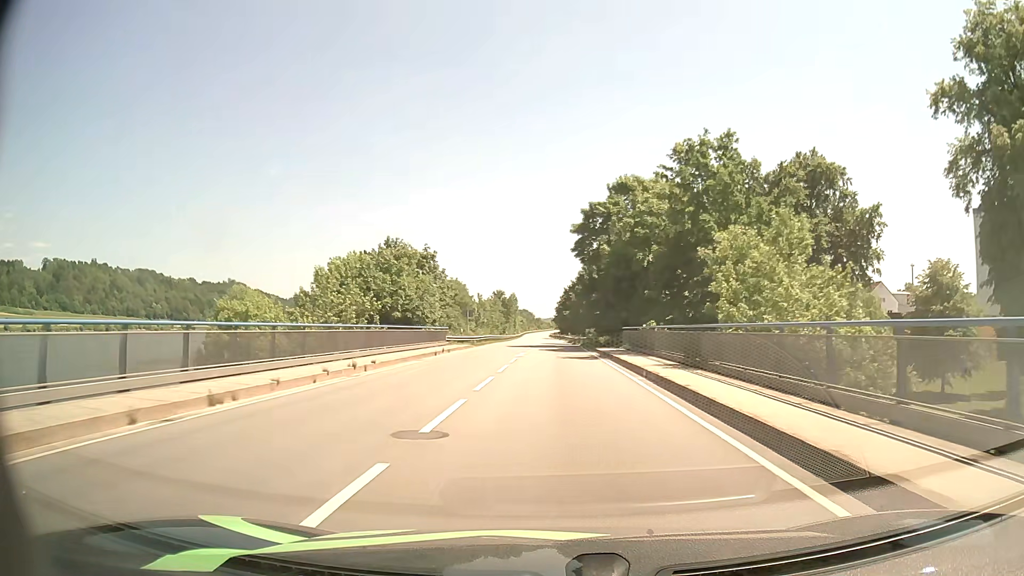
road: primary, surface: asphalt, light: Day
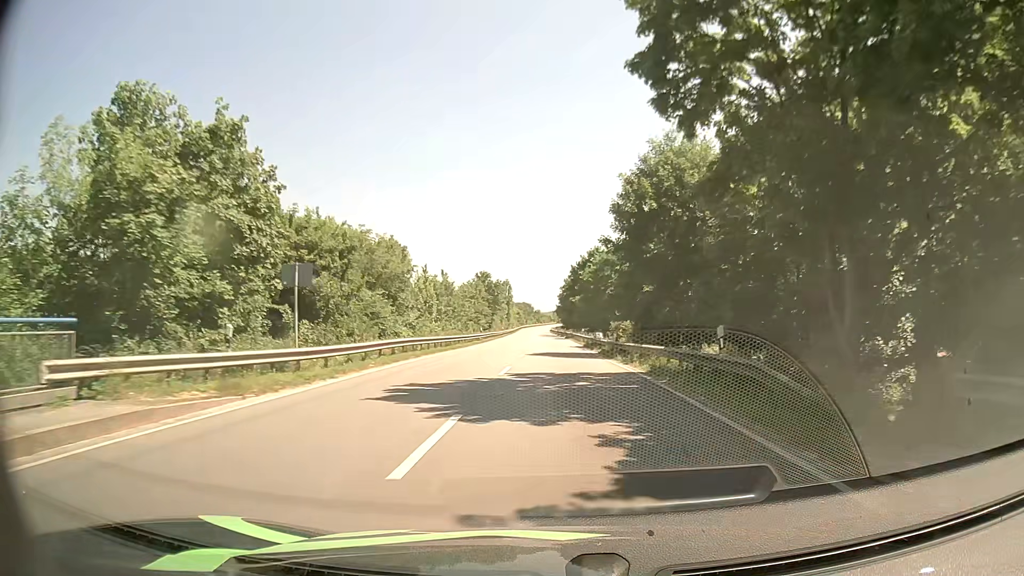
(0.0, +39.4) m; 0°
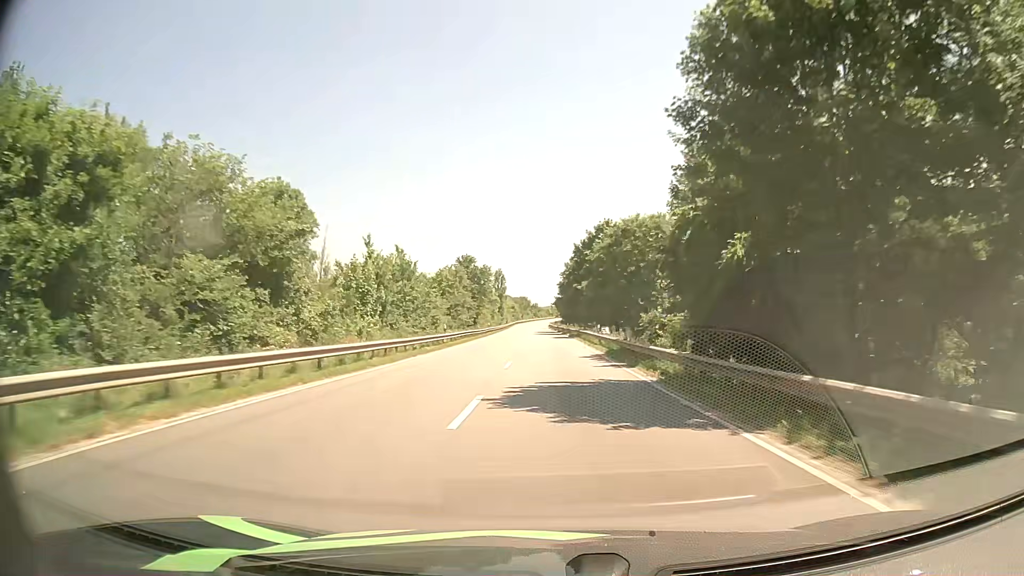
(-0.1, +21.1) m; 0°
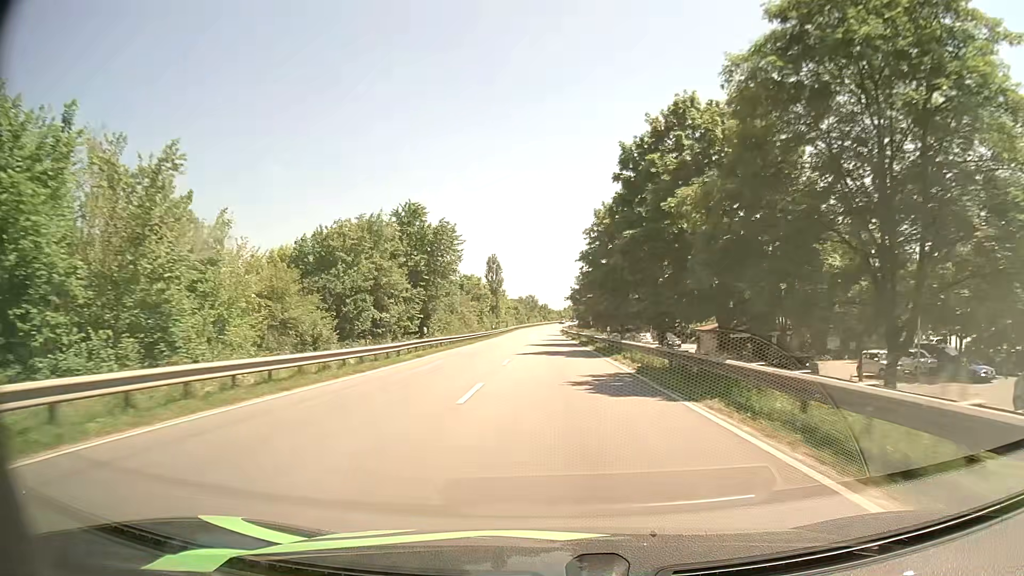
(-0.2, +45.5) m; -1°
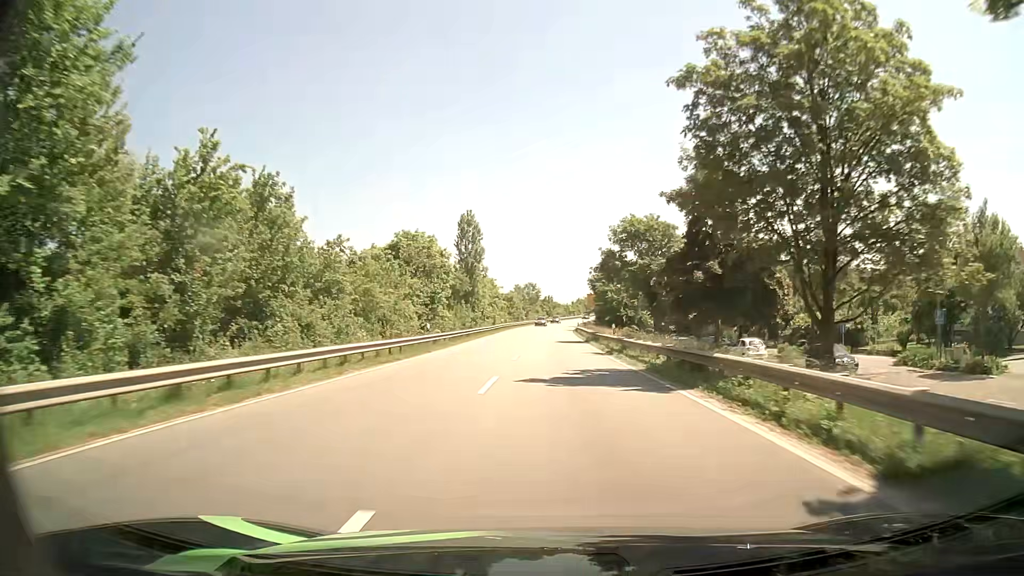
(-0.3, +46.9) m; 0°
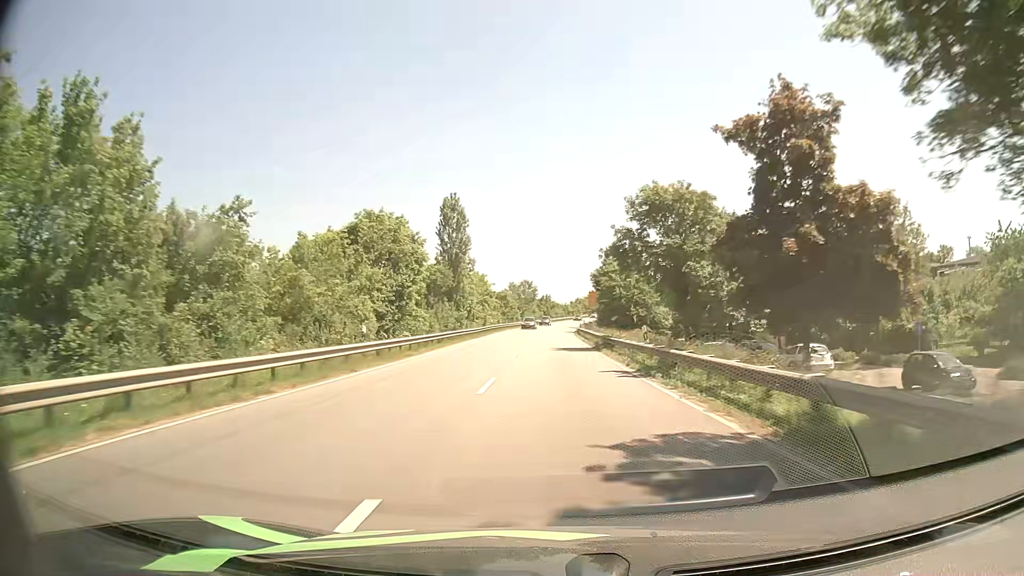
(0.0, +11.5) m; 0°
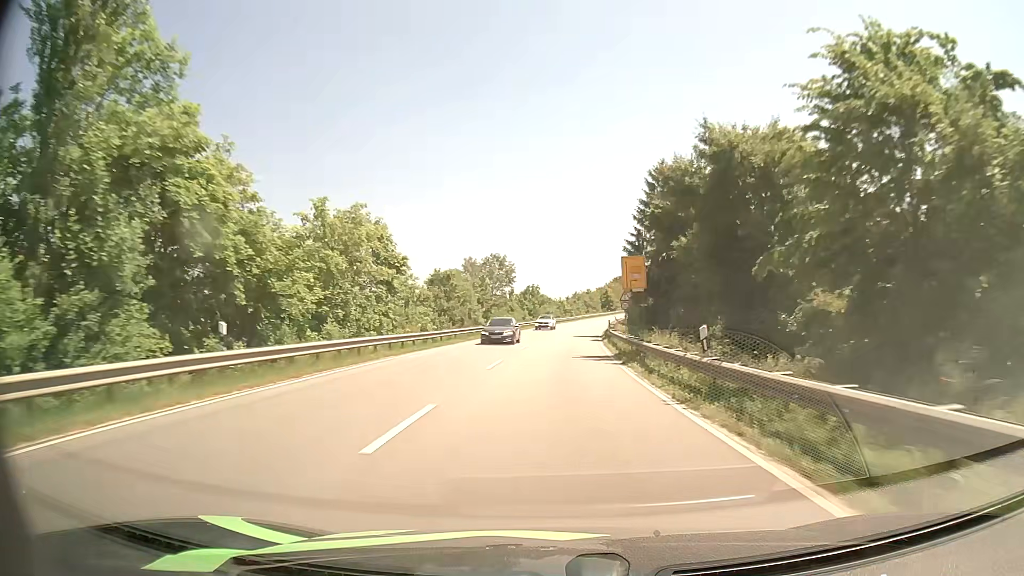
(+0.7, +58.2) m; +1°
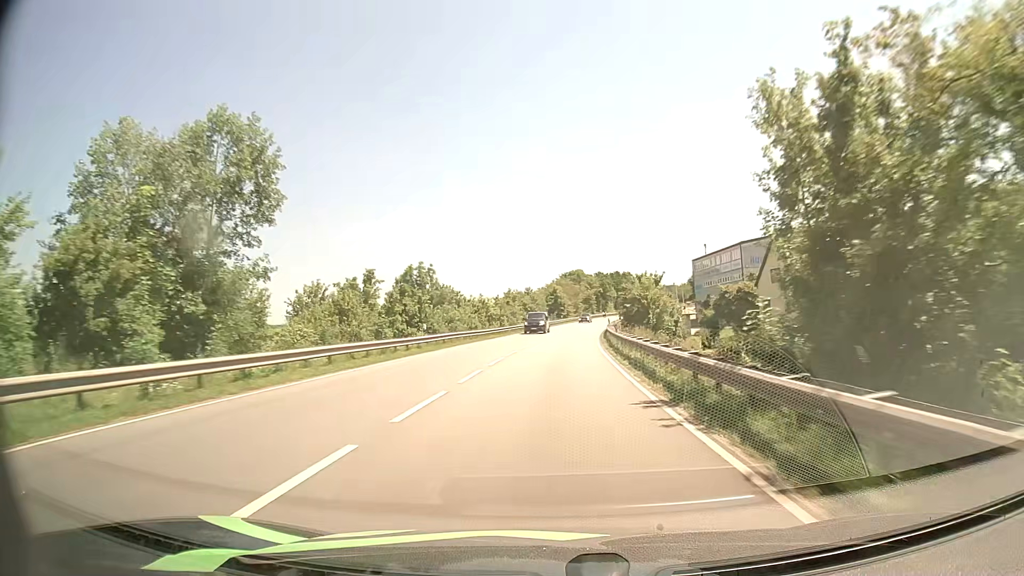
(+2.6, +58.0) m; +6°
(0, +10) (0, +20) (+1, +30) (+1, +40) (+2, +50) (+2, +60) (+3, +70) (+5, +80) (+6, +90) (+7, +100) m
